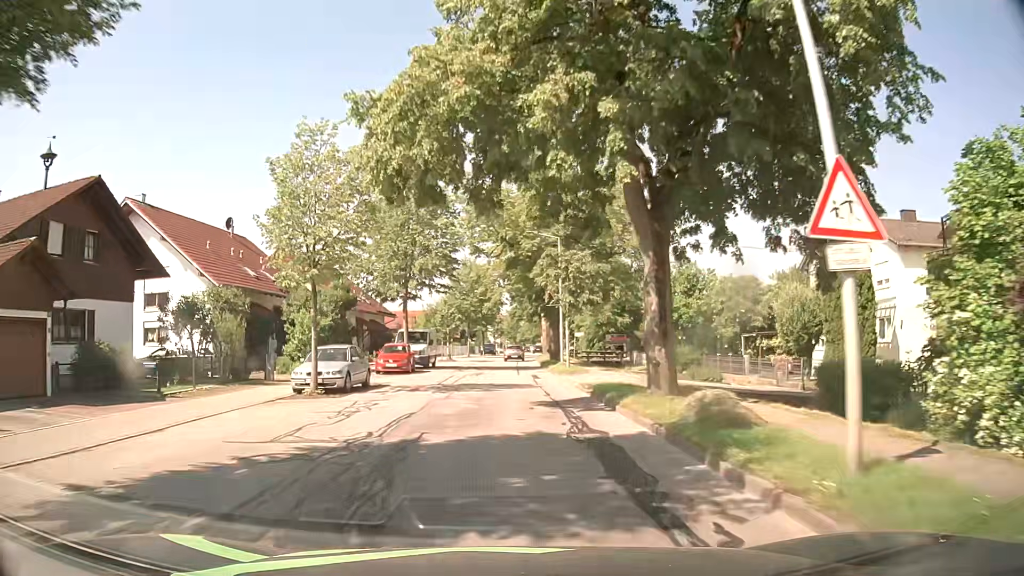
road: unclassified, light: Day
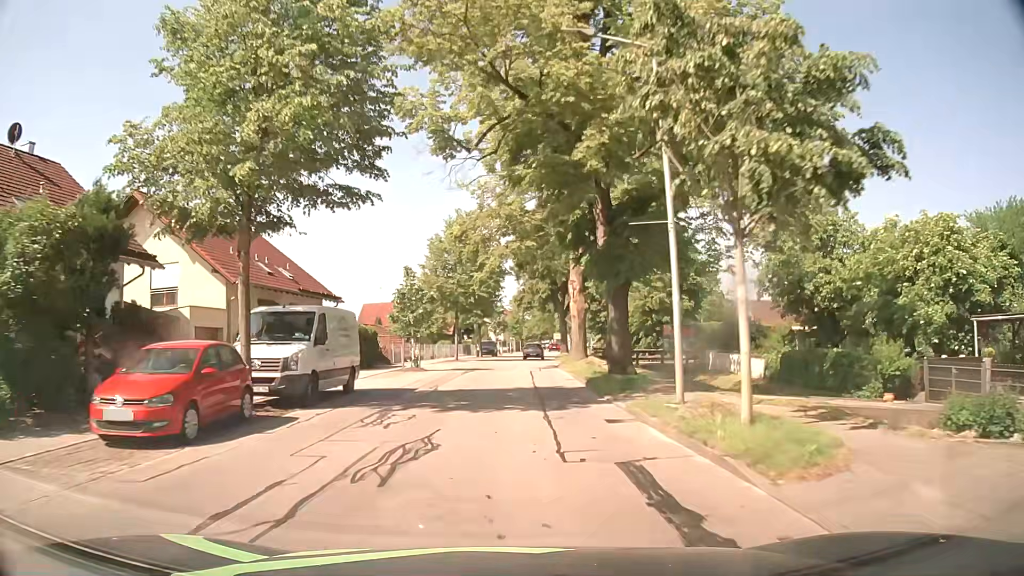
(-0.2, +23.3) m; -1°
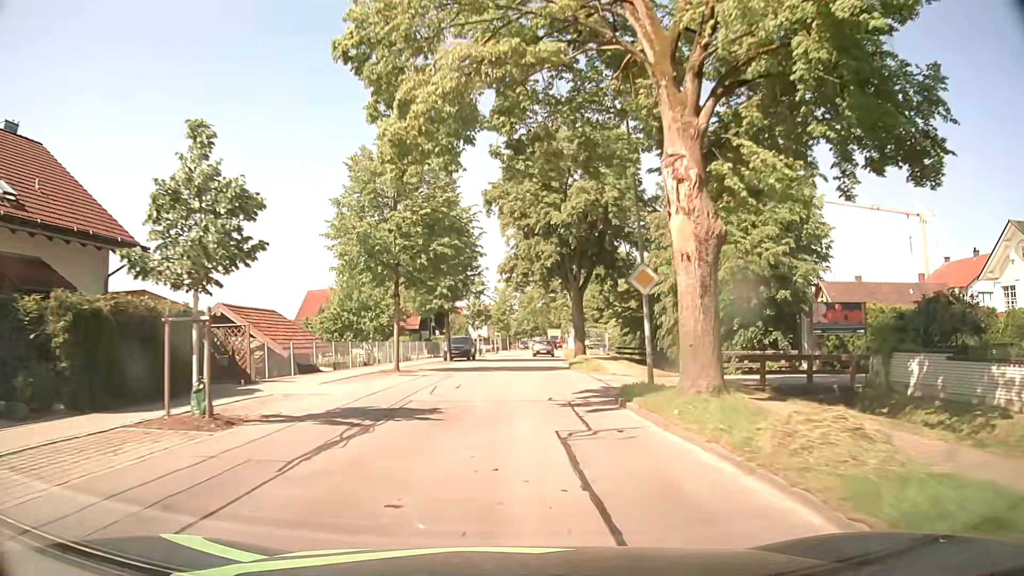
(+0.2, +23.3) m; +1°
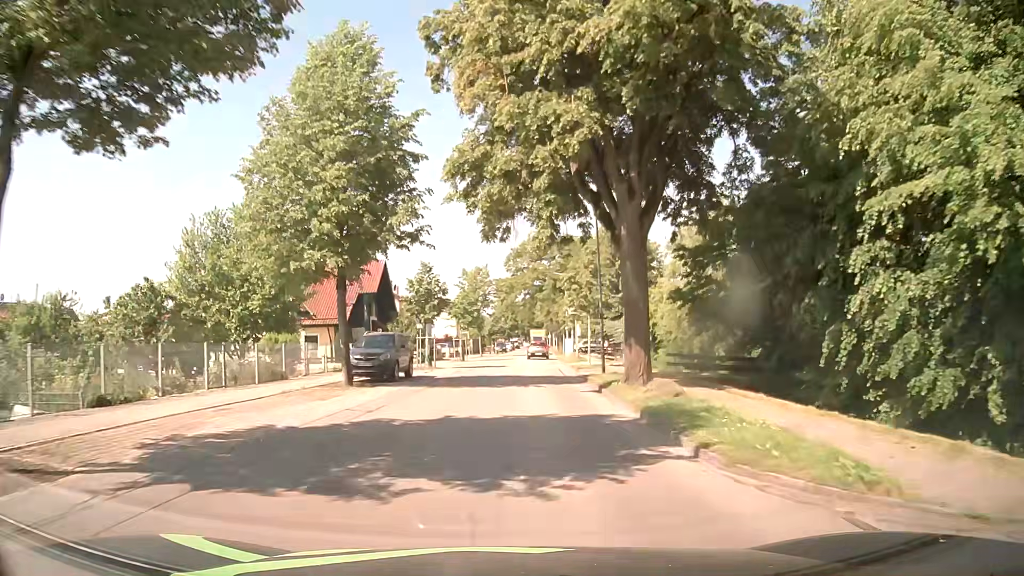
(+0.4, +23.3) m; +2°
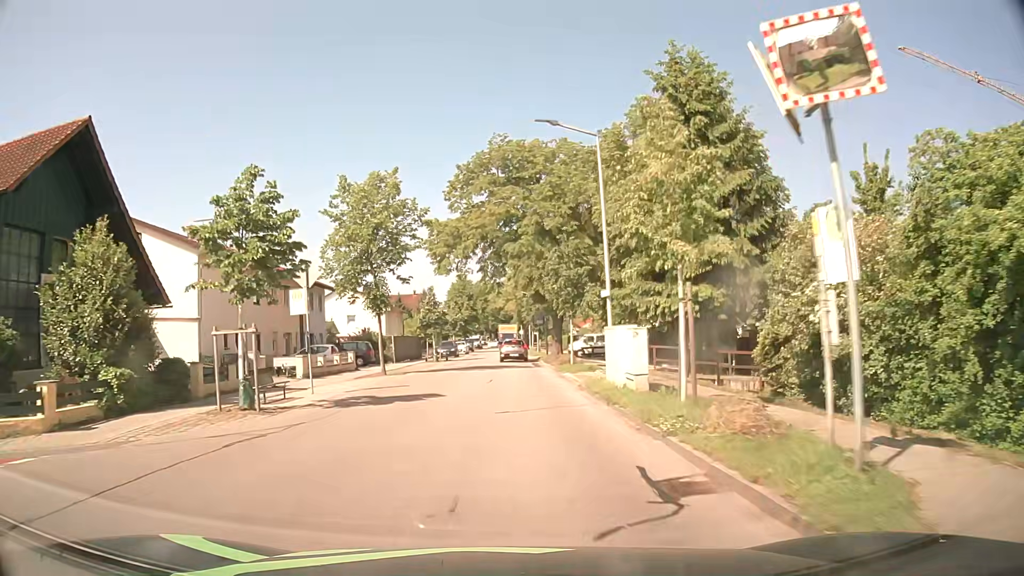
(+1.3, +38.1) m; +3°
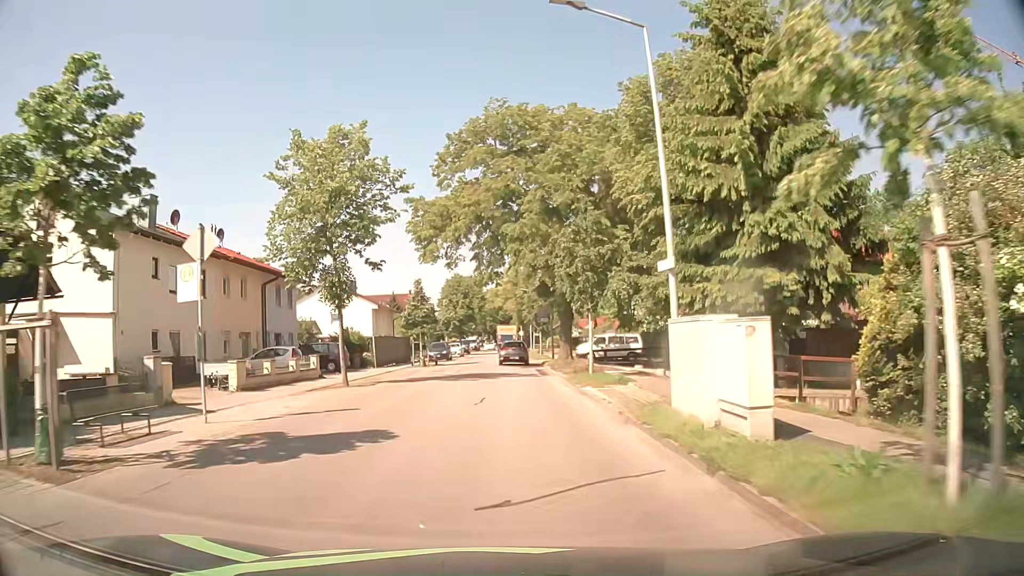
(0.0, +6.9) m; -1°
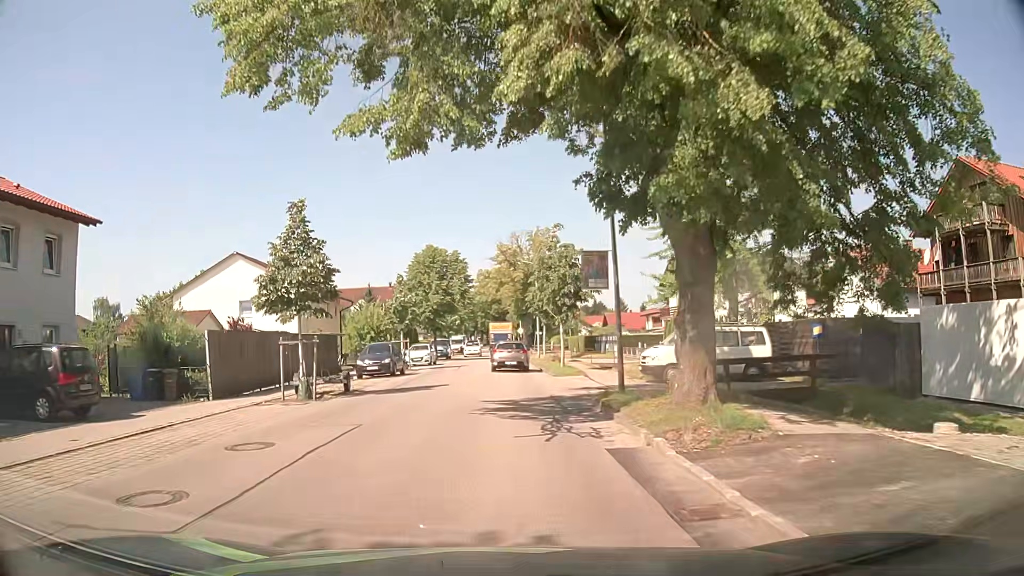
(+0.3, +24.5) m; +1°
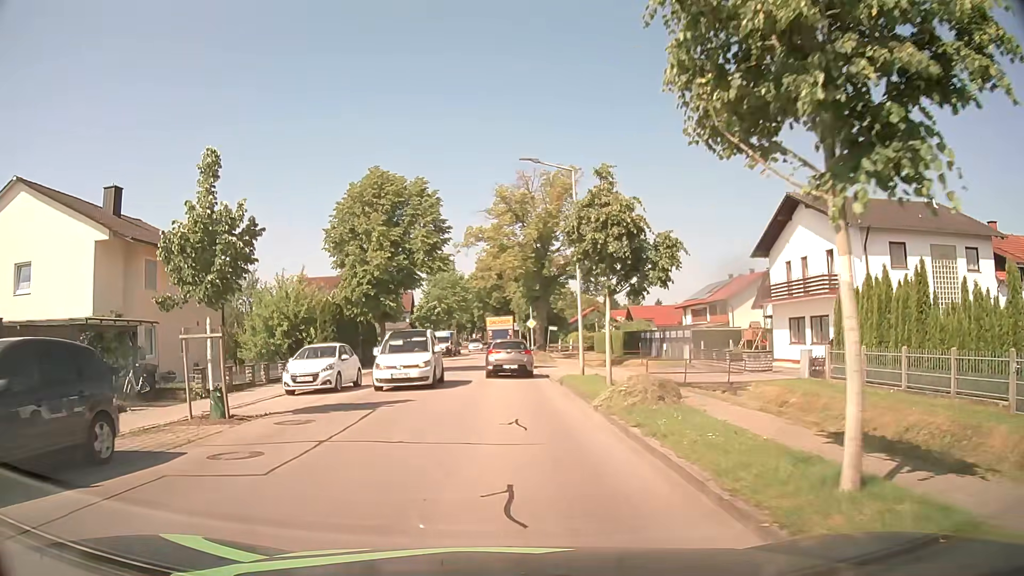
(-0.1, +25.5) m; -1°
(0, +10) (0, +20) (0, +30) (0, +40) (0, +50) (0, +60) (0, +70) (0, +80) (-1, +90) (-1, +100) m
